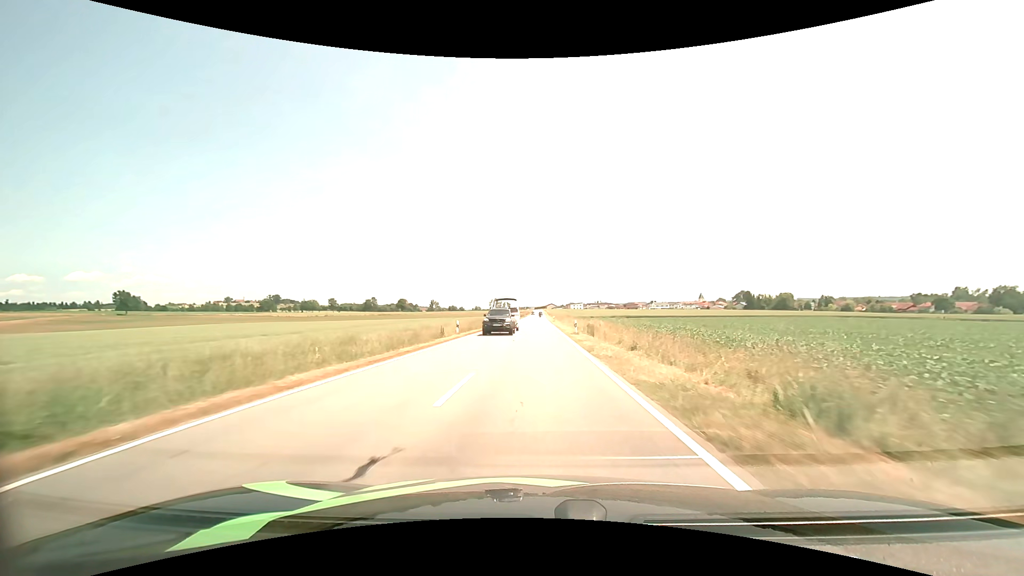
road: tertiary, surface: asphalt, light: Day
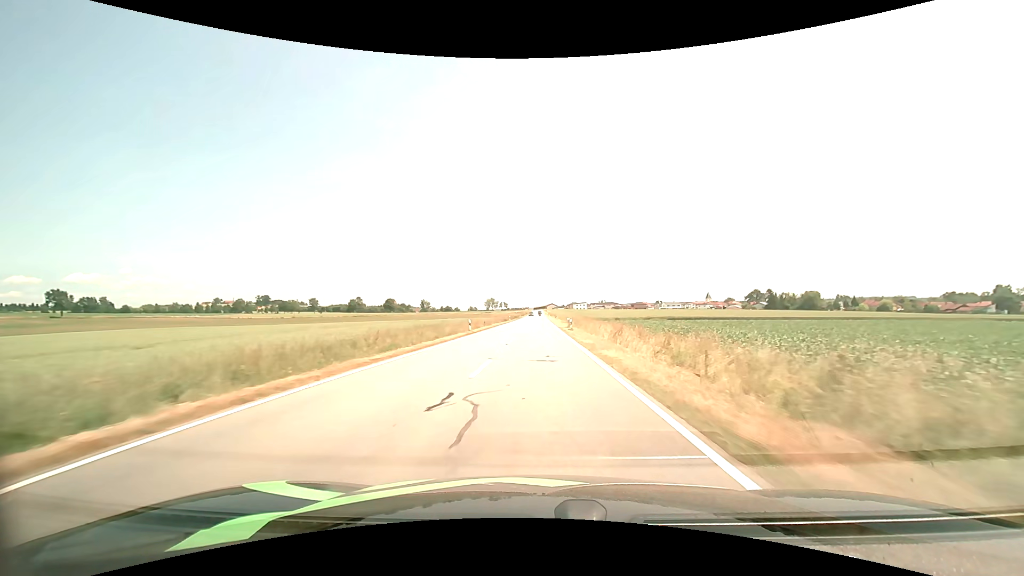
(0.0, +47.0) m; 0°
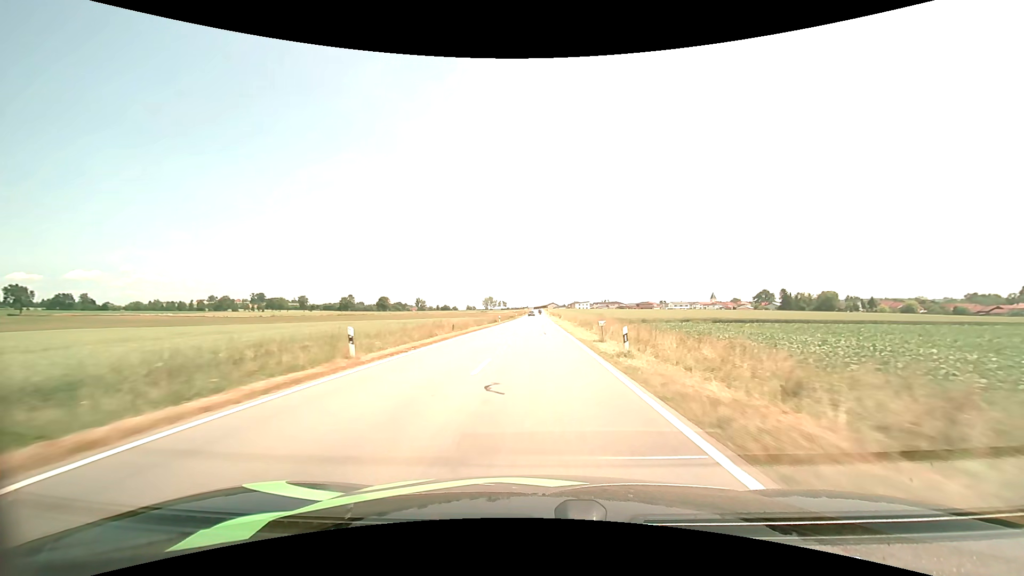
(0.0, +24.6) m; 0°
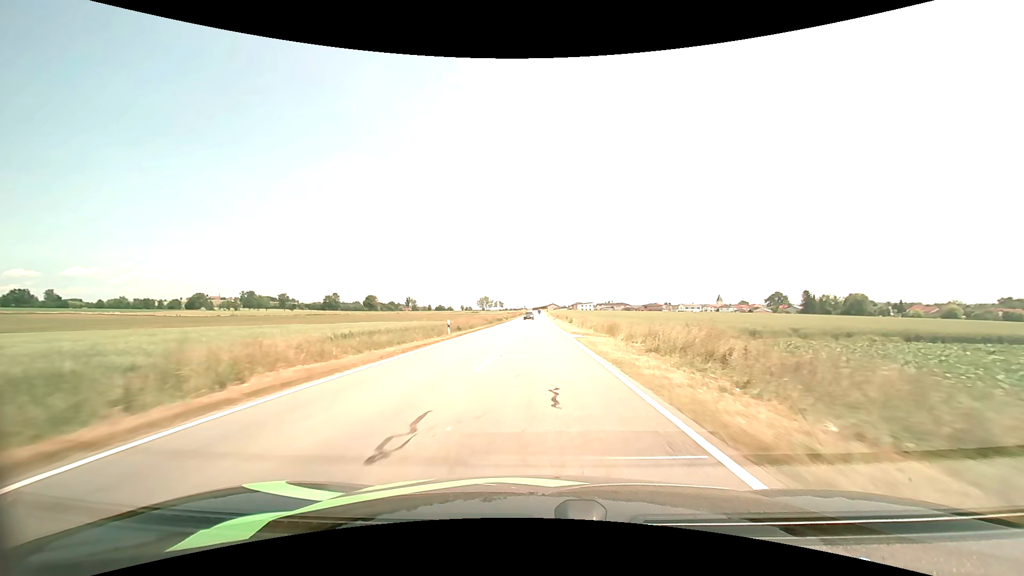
(0.0, +36.9) m; 0°
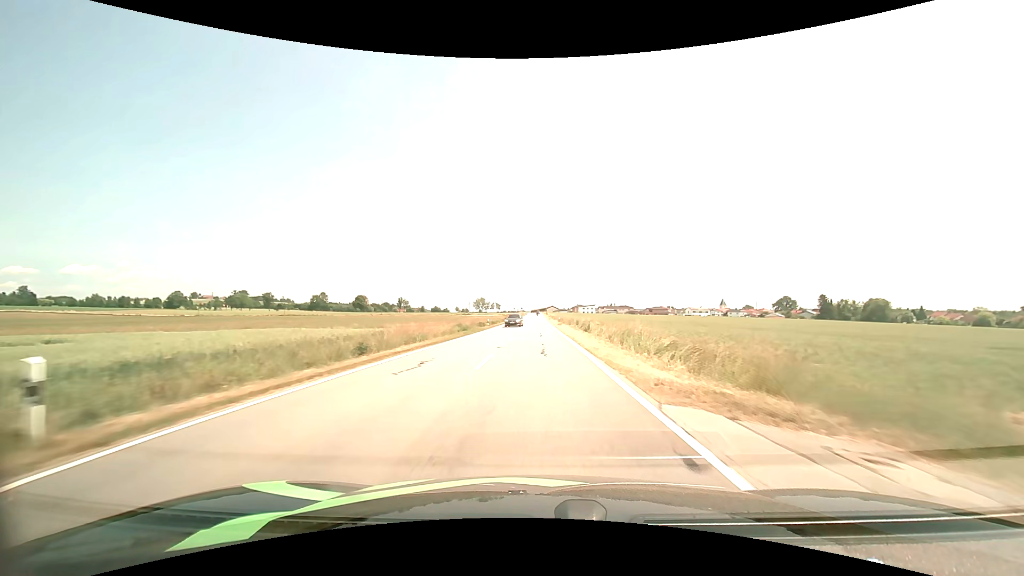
(0.0, +24.3) m; 0°
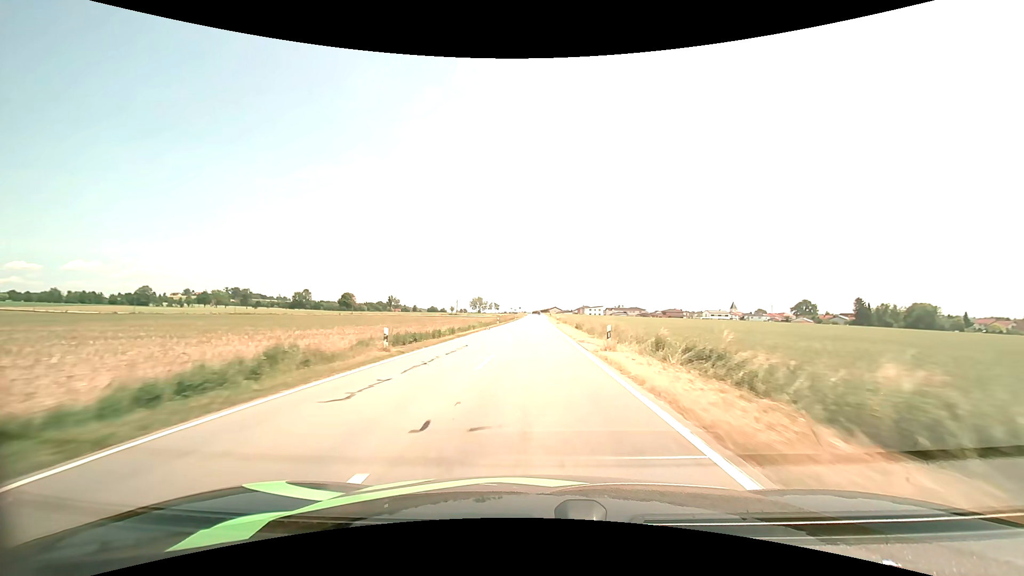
(-0.1, +37.5) m; 0°
(0, +10) (0, +20) (0, +30) (0, +40) (0, +50) (0, +60) (0, +70) (0, +80) (0, +90) (0, +100) m
